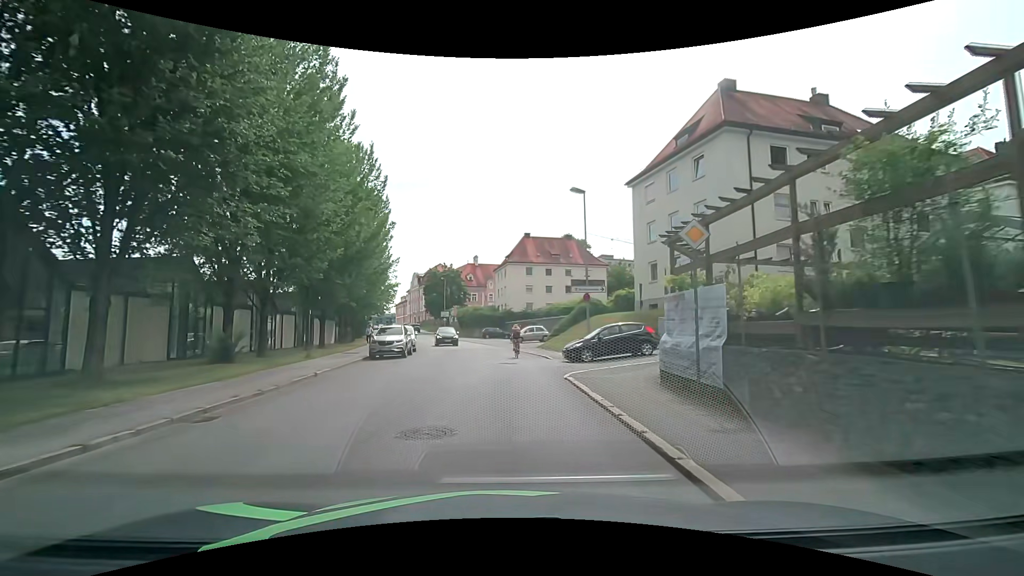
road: tertiary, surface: asphalt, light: Day
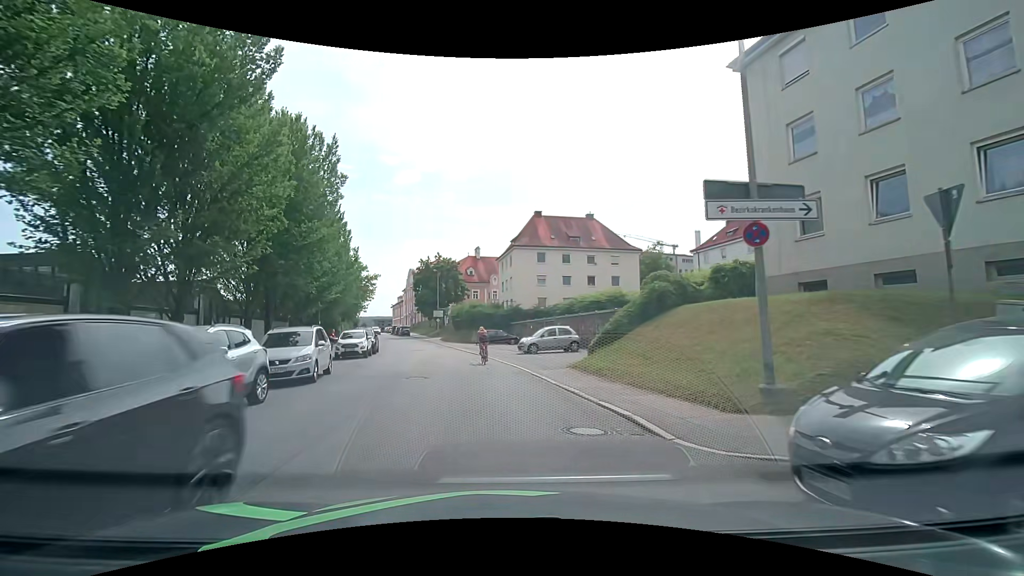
(+0.2, +17.2) m; -1°
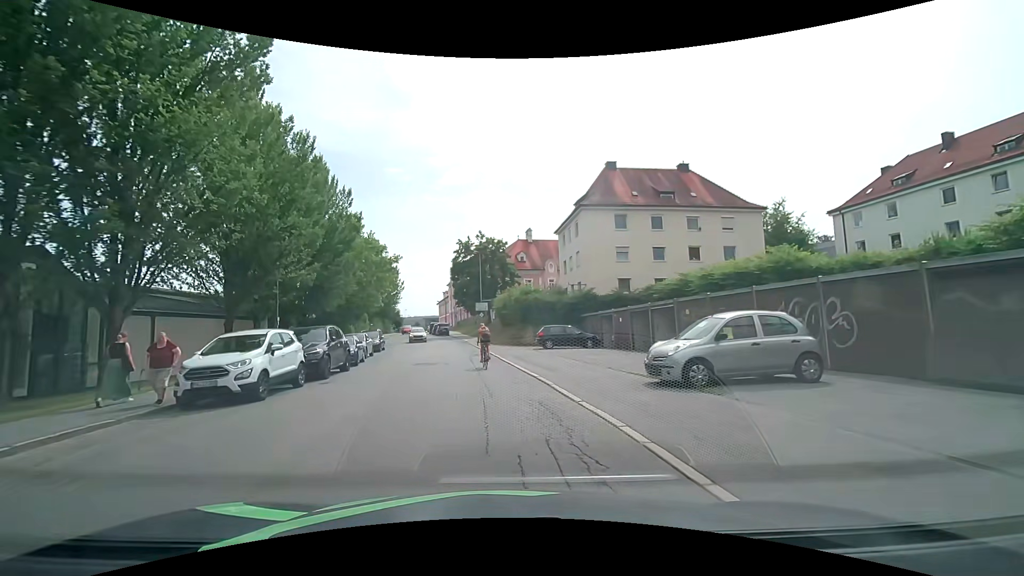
(-0.9, +17.9) m; -6°
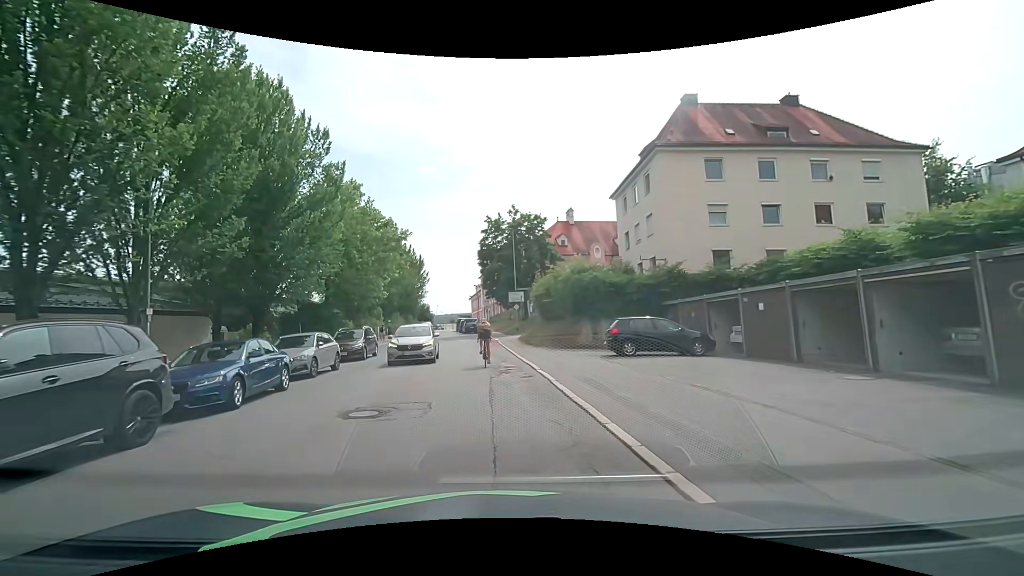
(-0.3, +12.5) m; -3°
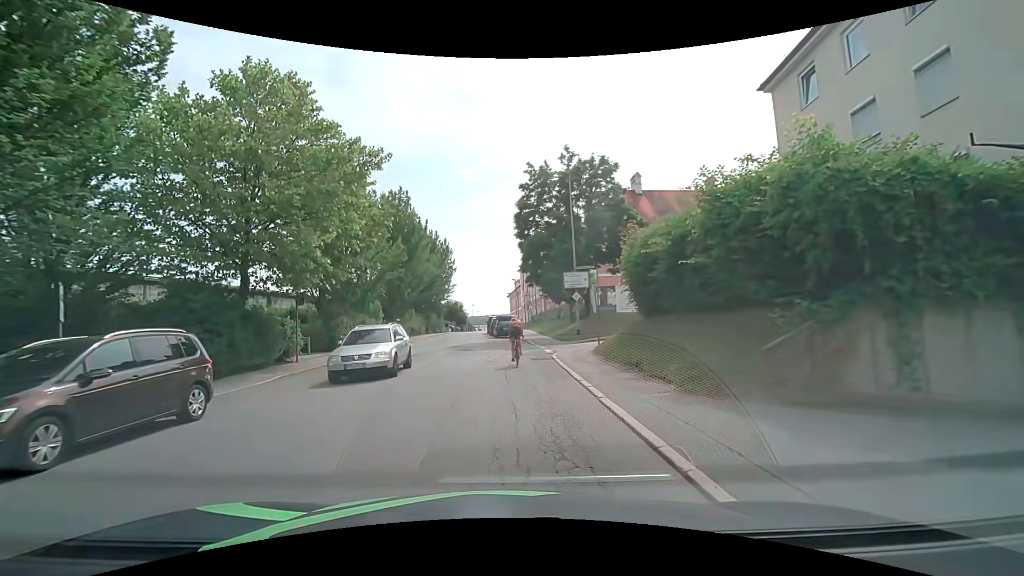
(-1.1, +18.5) m; -6°
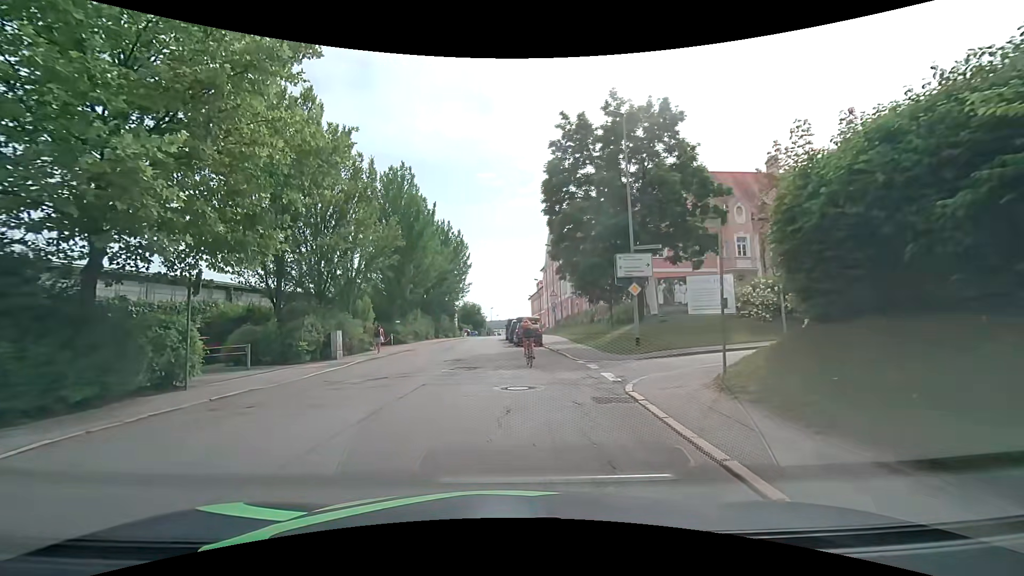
(-0.2, +9.5) m; -3°
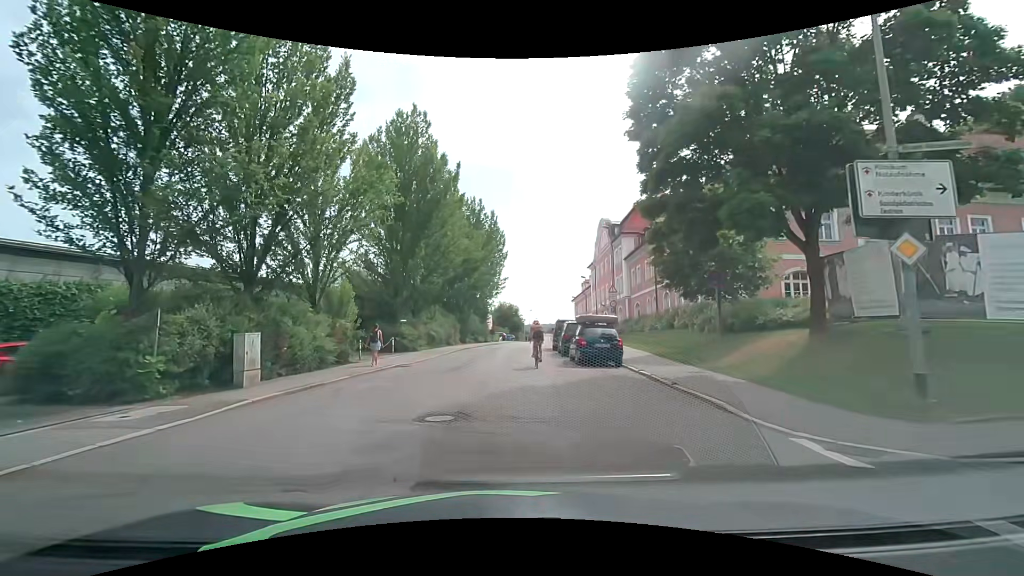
(-0.2, +12.4) m; -3°
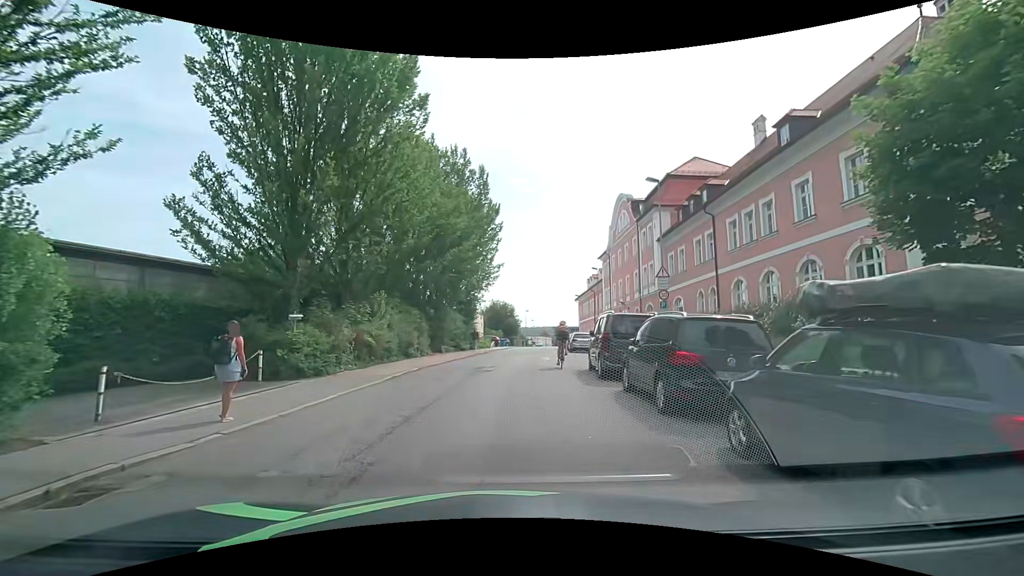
(-0.2, +15.1) m; 0°
(0, +10) (+1, +20) (+2, +30) (+3, +40) (+4, +50) (+5, +60) (+7, +70) (+8, +80) (+9, +89) (+10, +99) m
